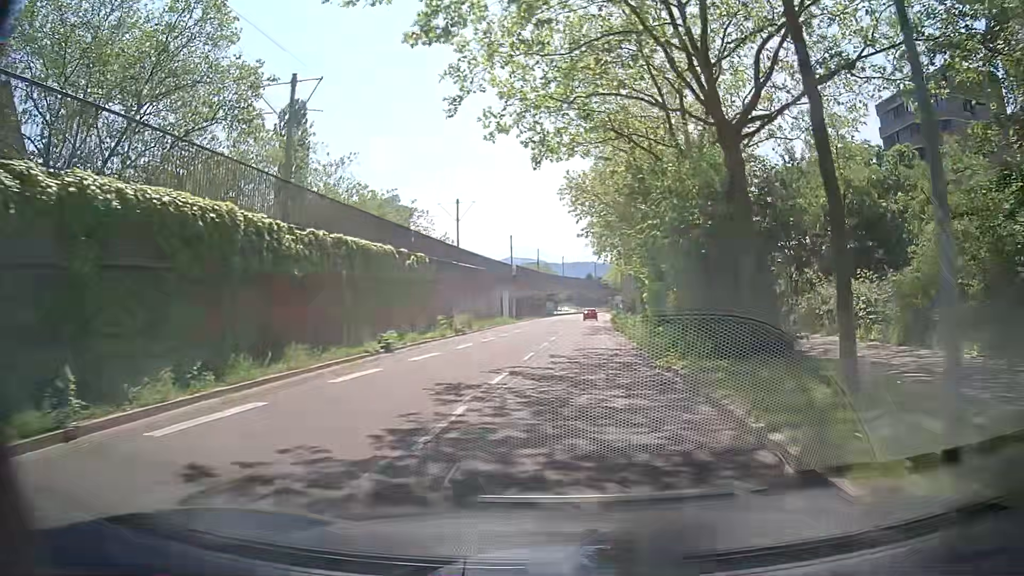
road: tertiary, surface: asphalt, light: Day
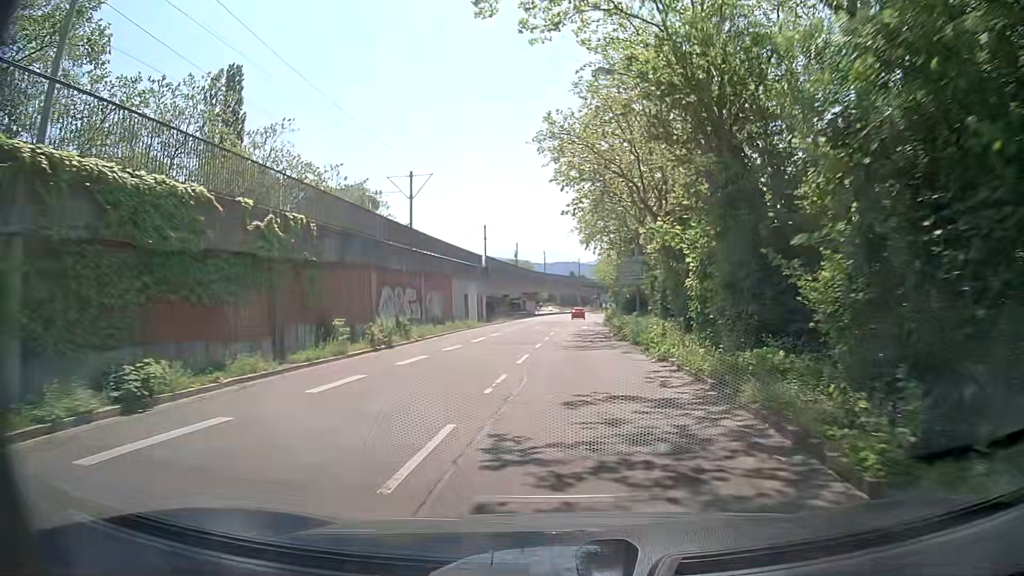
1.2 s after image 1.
(+0.1, +13.4) m; +1°
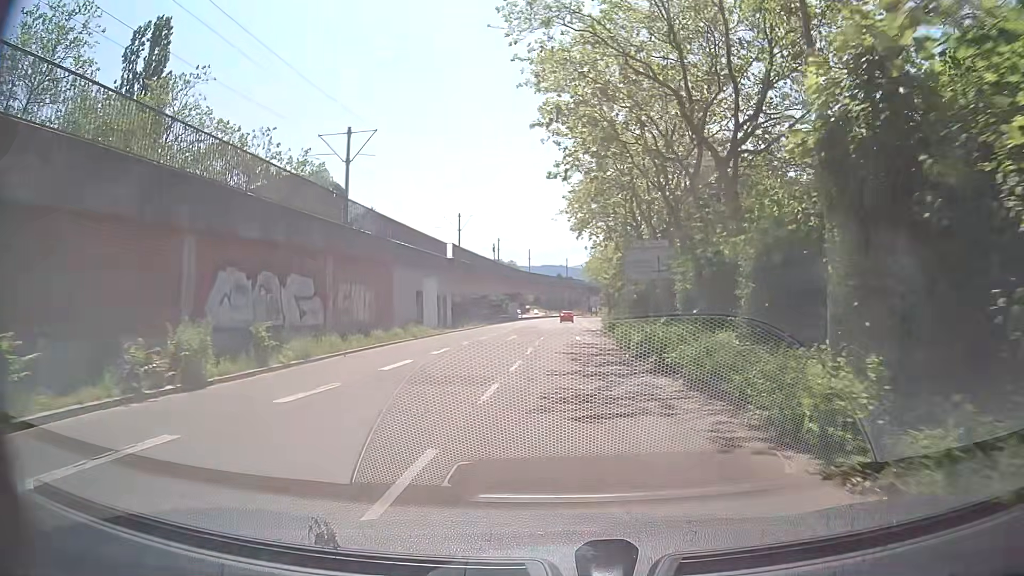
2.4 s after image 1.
(+0.2, +13.4) m; +1°
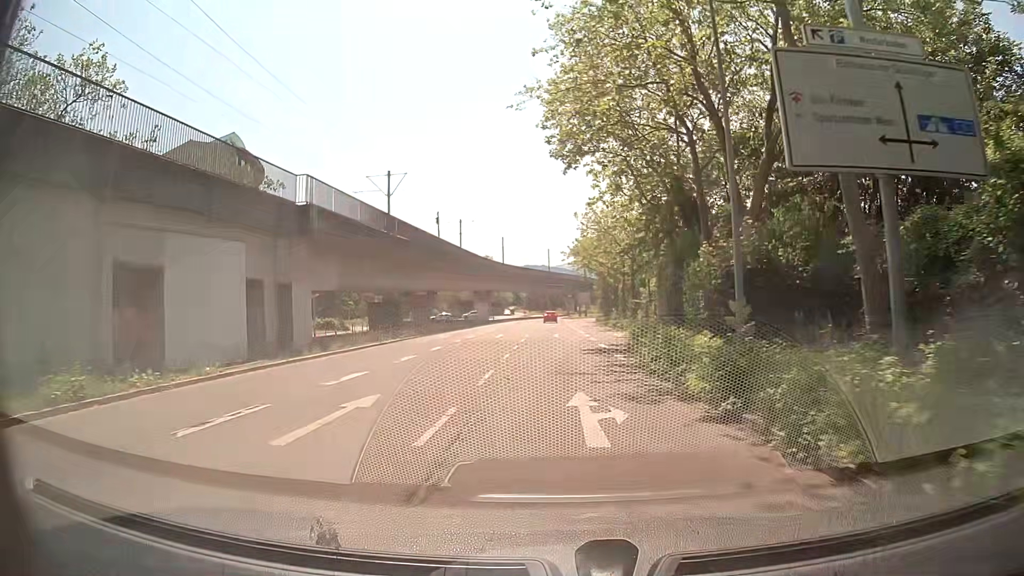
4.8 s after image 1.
(+0.5, +26.7) m; +2°
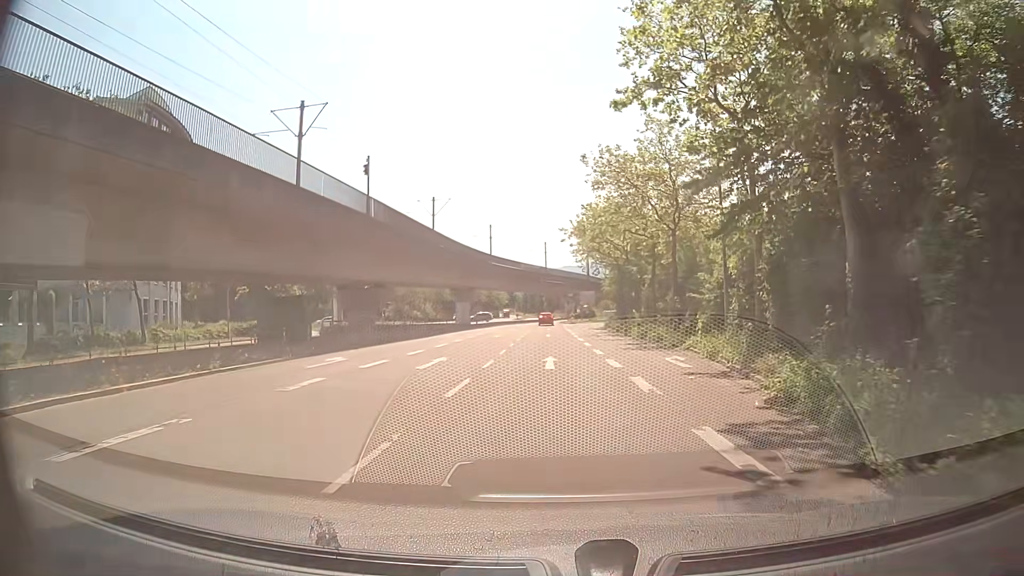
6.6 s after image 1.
(-0.1, +20.0) m; -1°
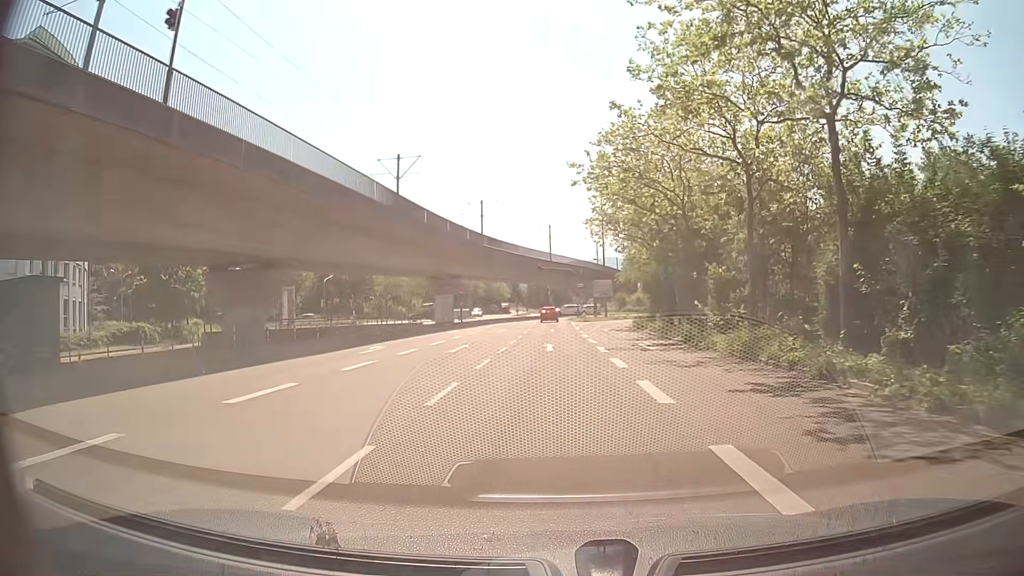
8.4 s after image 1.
(+0.2, +19.5) m; +1°
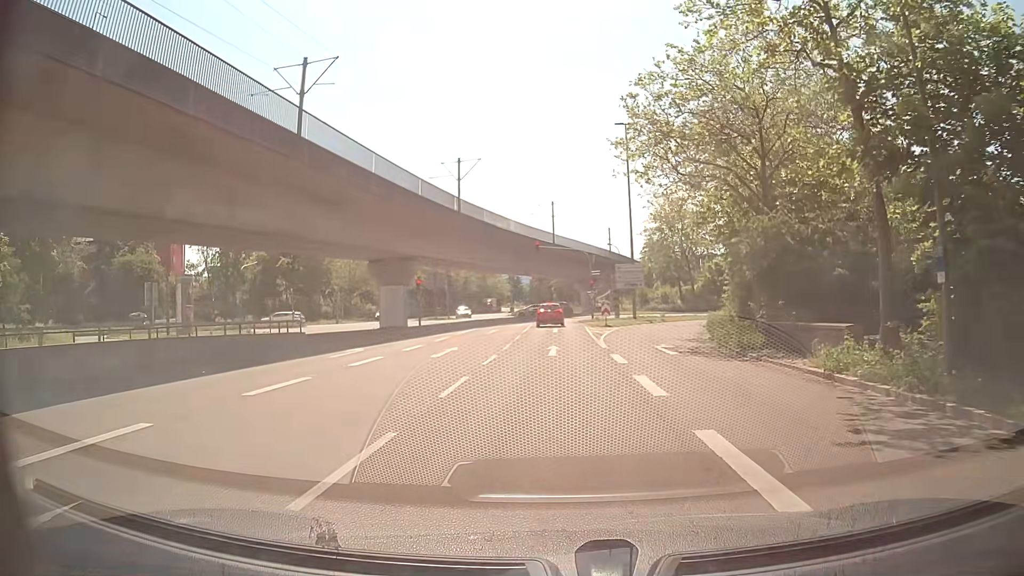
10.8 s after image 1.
(-0.1, +23.1) m; -2°
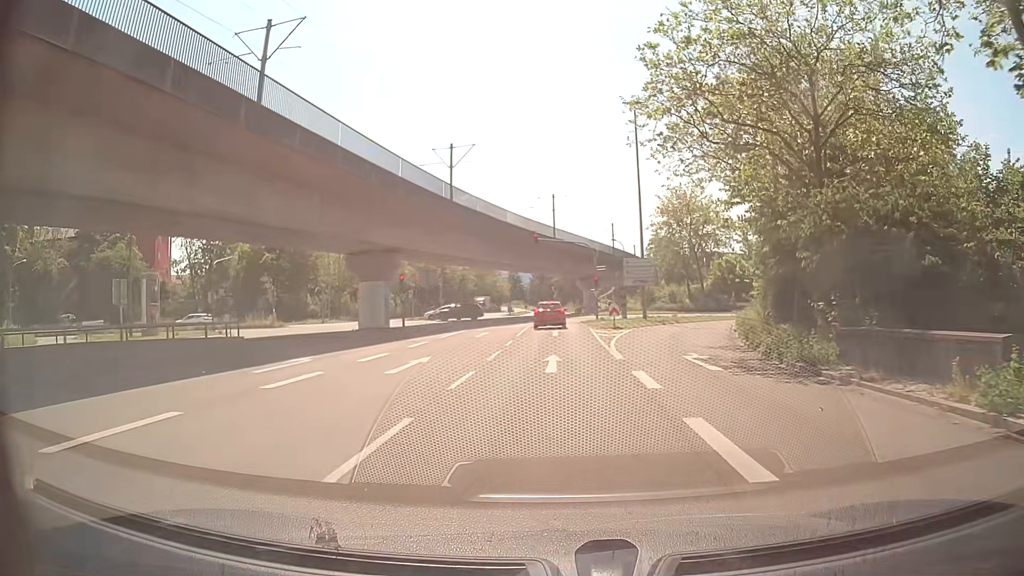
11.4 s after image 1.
(+0.1, +5.2) m; +2°
